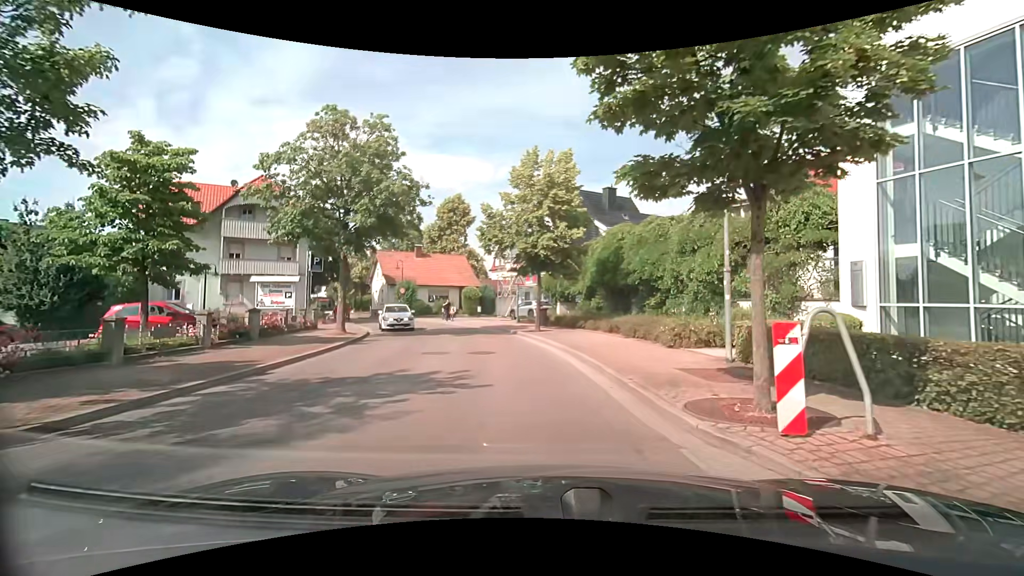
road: tertiary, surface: asphalt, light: Day
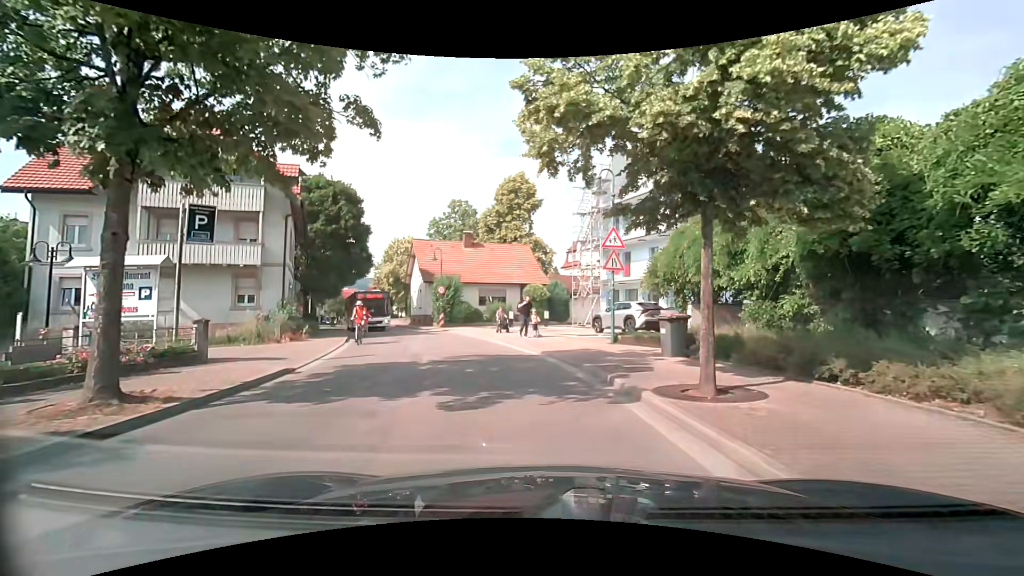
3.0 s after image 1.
(-1.1, +15.1) m; -7°
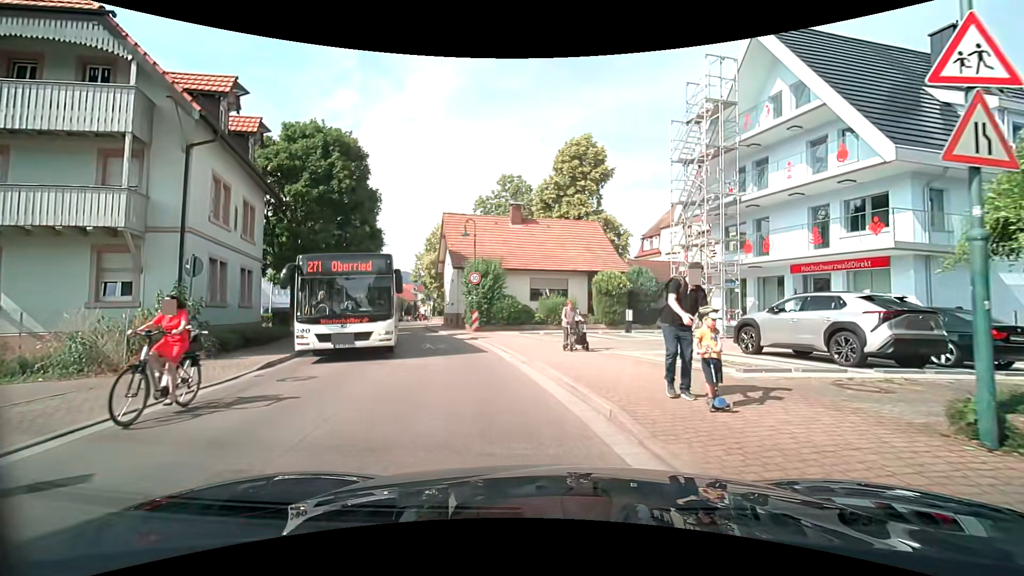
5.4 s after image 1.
(-0.8, +11.7) m; -6°
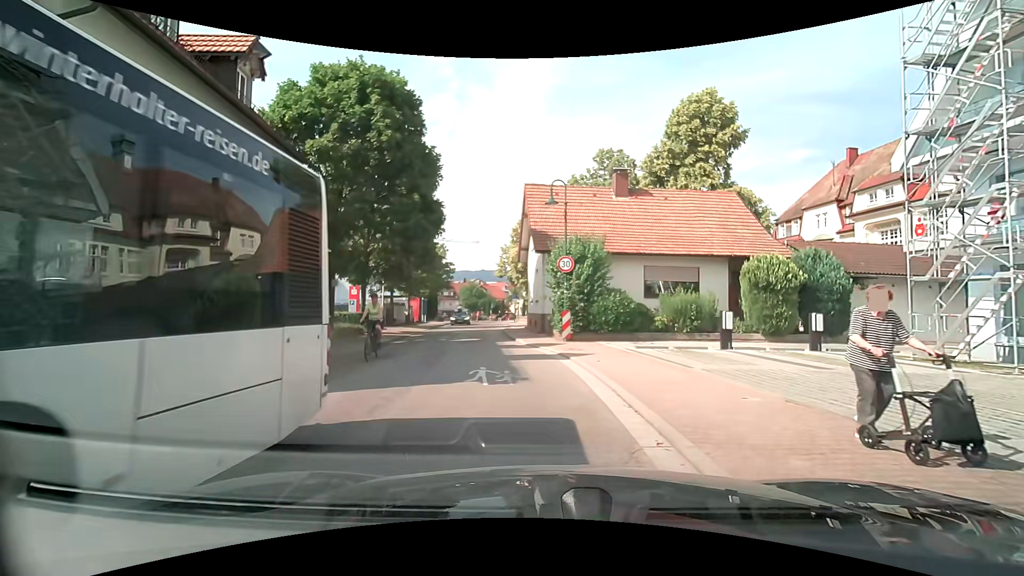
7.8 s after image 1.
(-0.9, +7.9) m; -11°
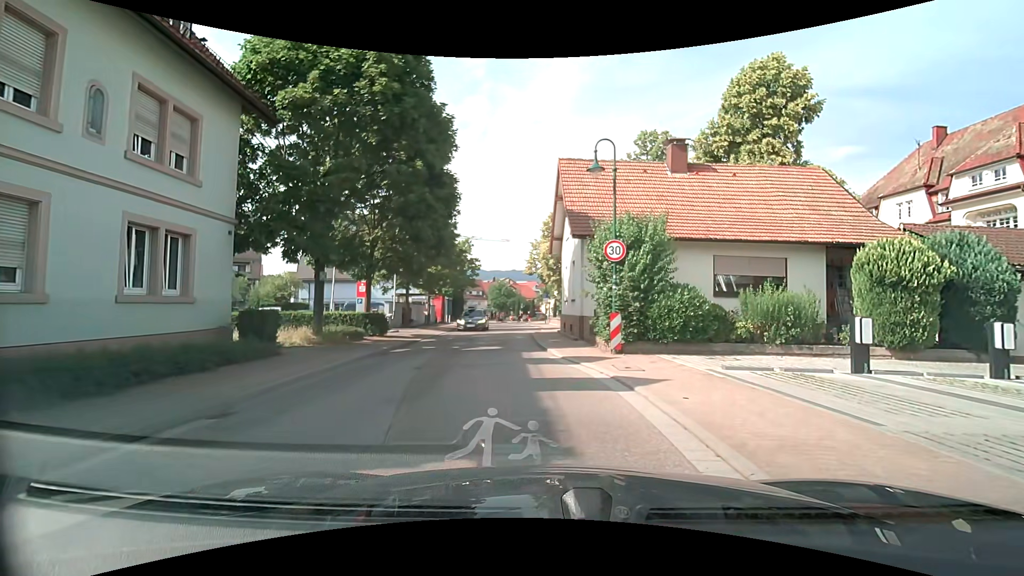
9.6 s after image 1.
(-0.2, +4.6) m; -6°
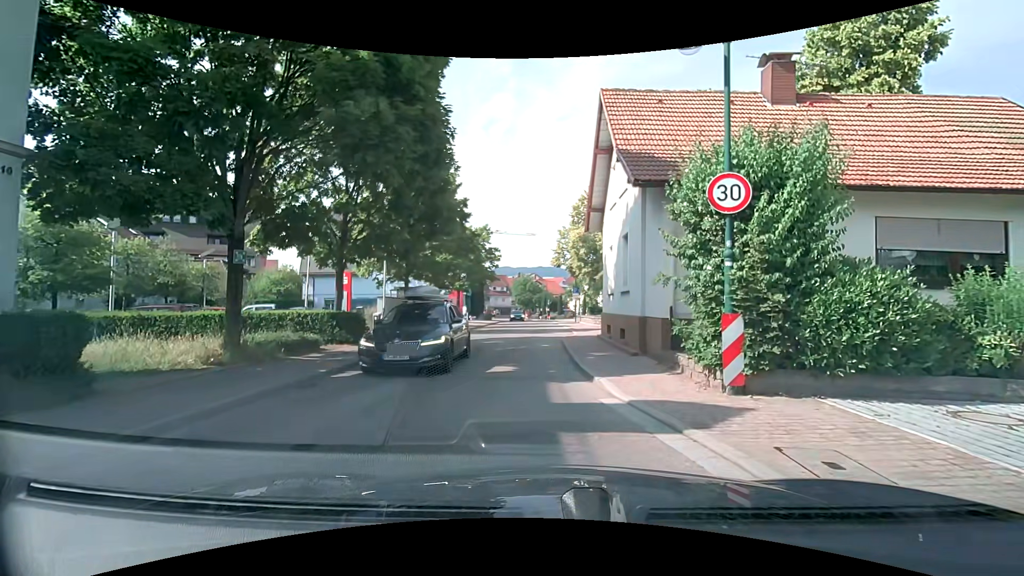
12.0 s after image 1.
(-0.1, +6.6) m; -2°
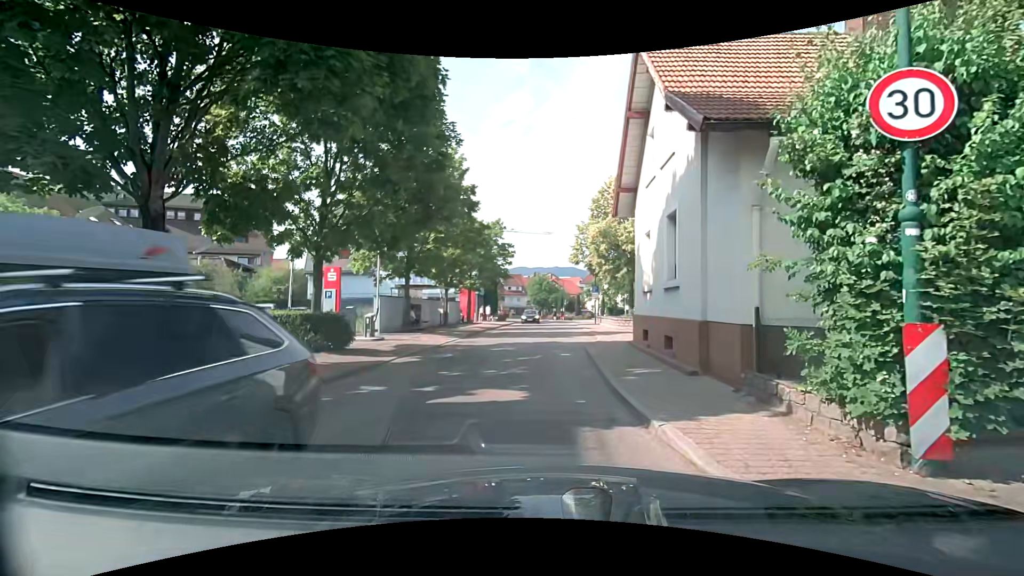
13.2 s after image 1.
(0.0, +3.1) m; 0°
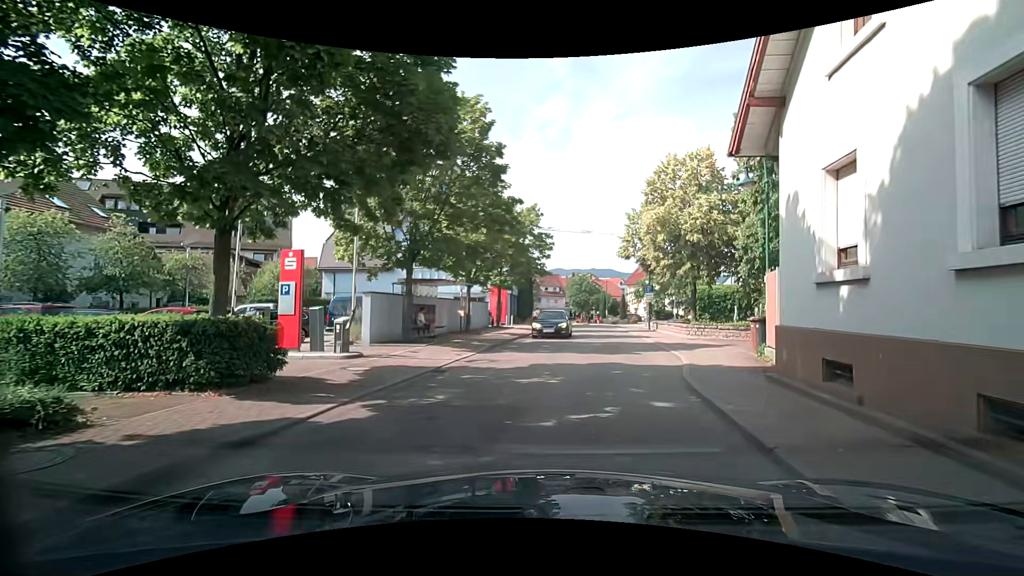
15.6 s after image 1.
(-0.6, +6.6) m; -6°
(+1, +10) (+2, +20) (+3, +30) (+3, +40) (+4, +50) (+4, +60) (+3, +70) (+1, +79) (-2, +89) (-1, +99) m
